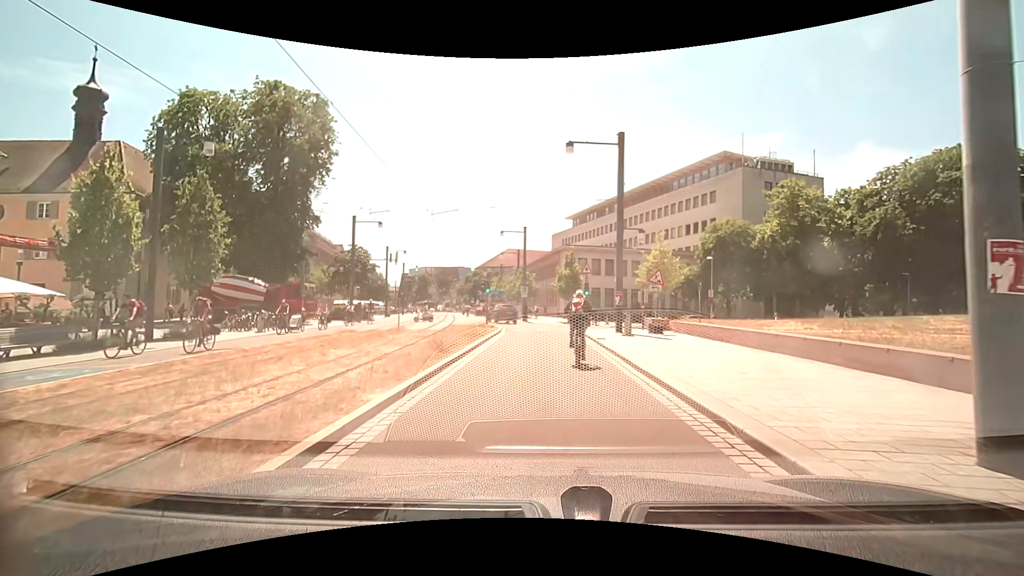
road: residential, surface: asphalt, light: Day
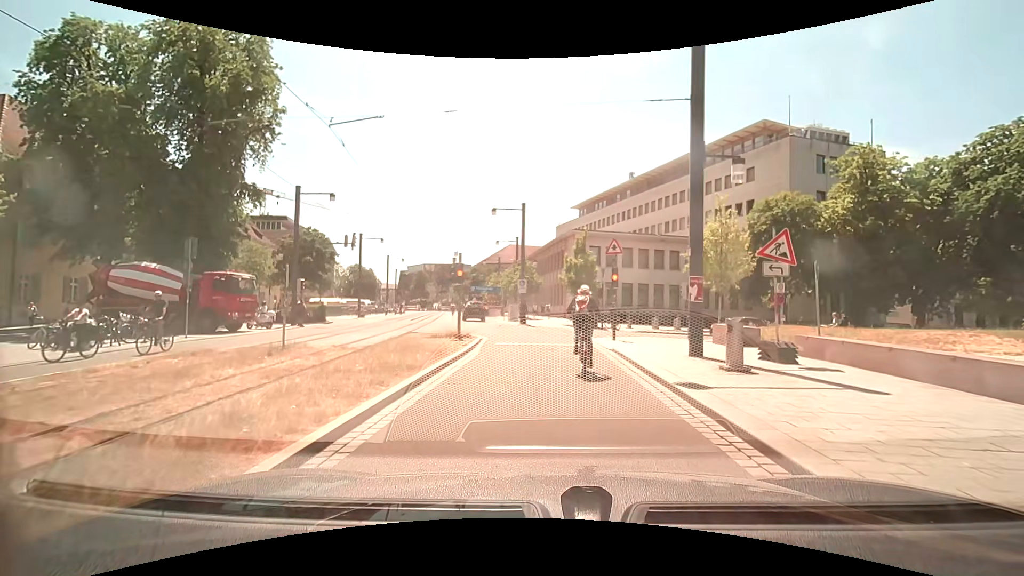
(-0.1, +11.3) m; -1°
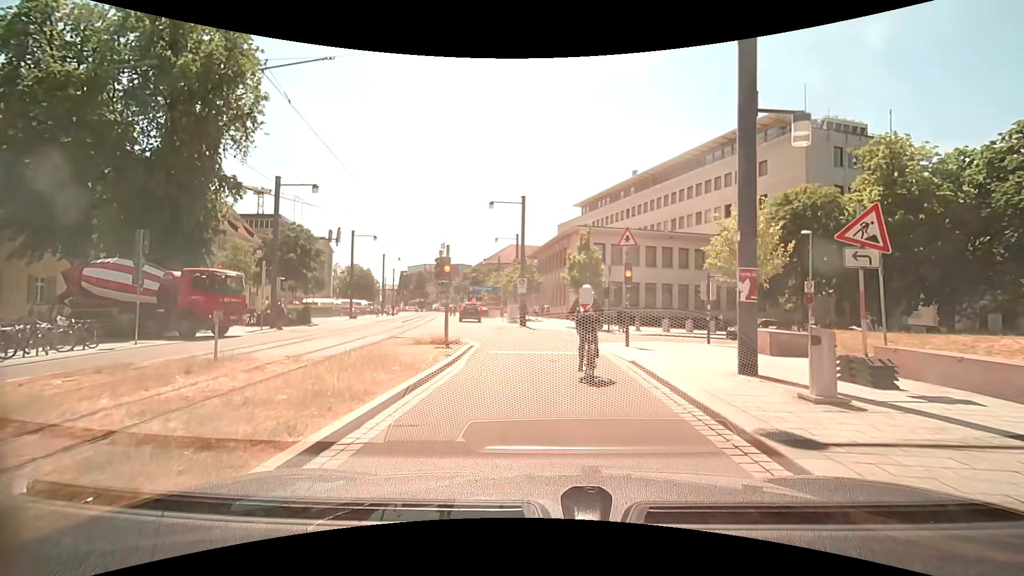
(0.0, +2.9) m; 0°
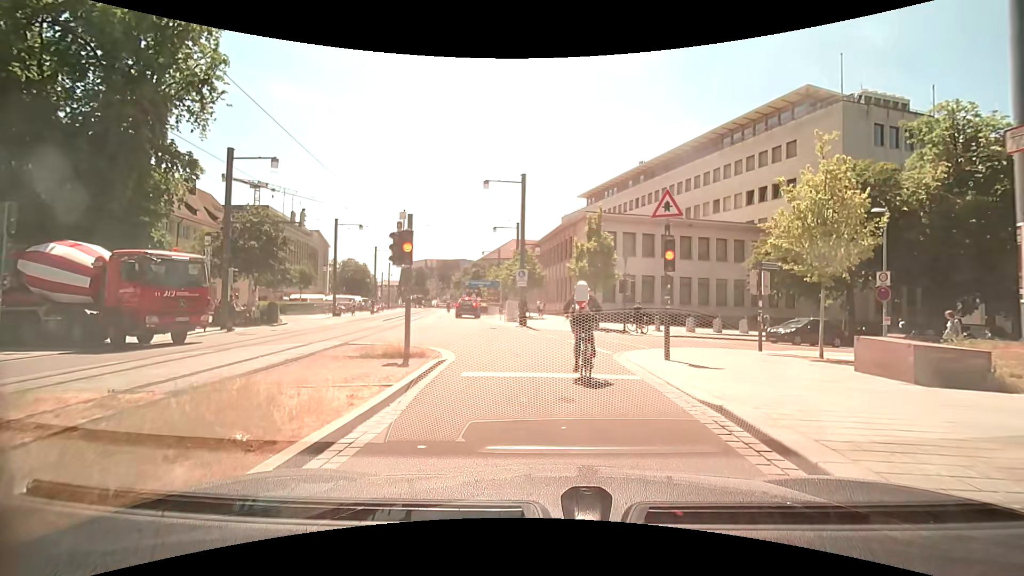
(0.0, +5.1) m; -1°
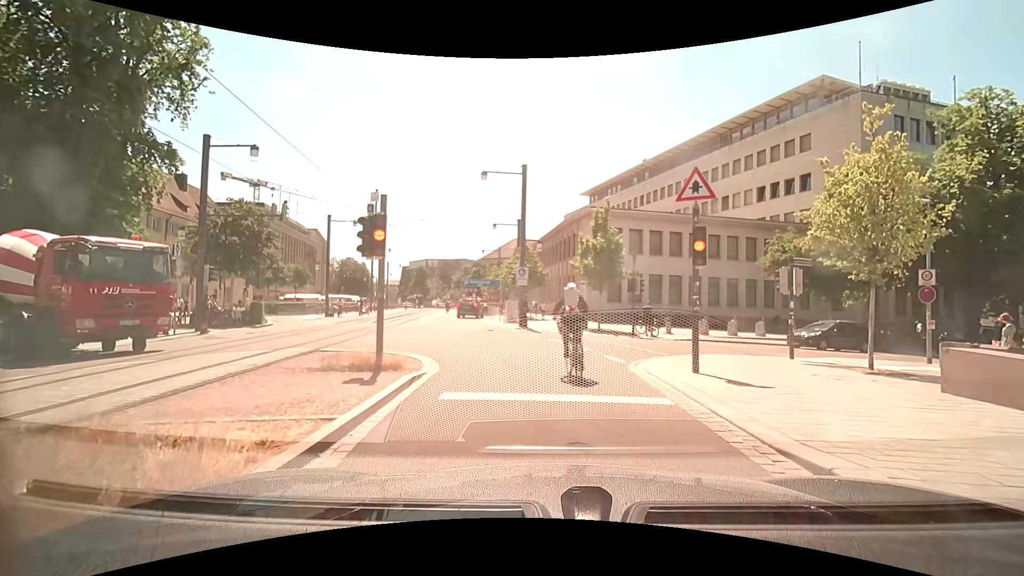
(0.0, +2.1) m; -2°
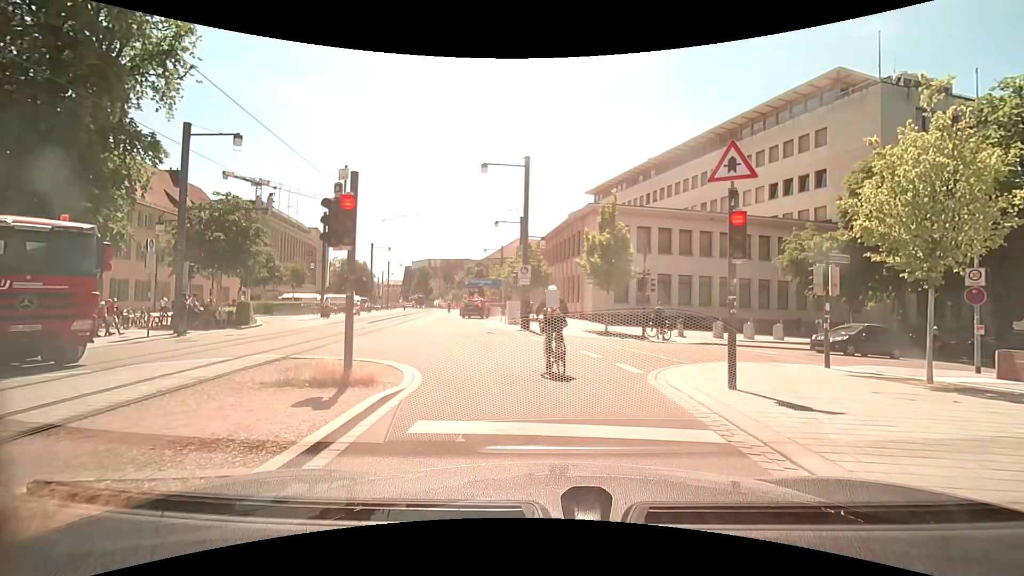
(0.0, +1.7) m; -1°
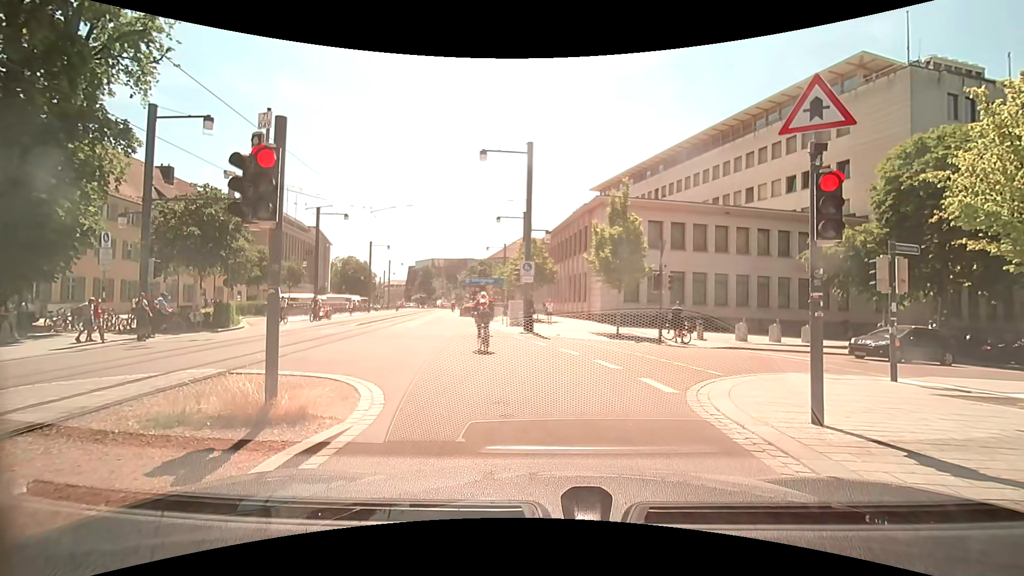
(0.0, +2.2) m; +1°
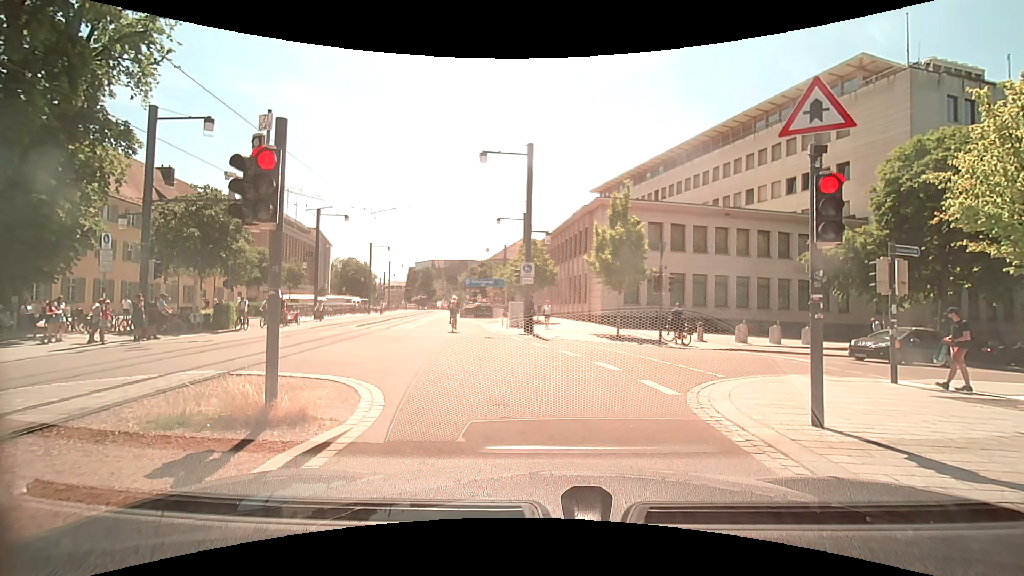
(0.0, +0.1) m; 0°
